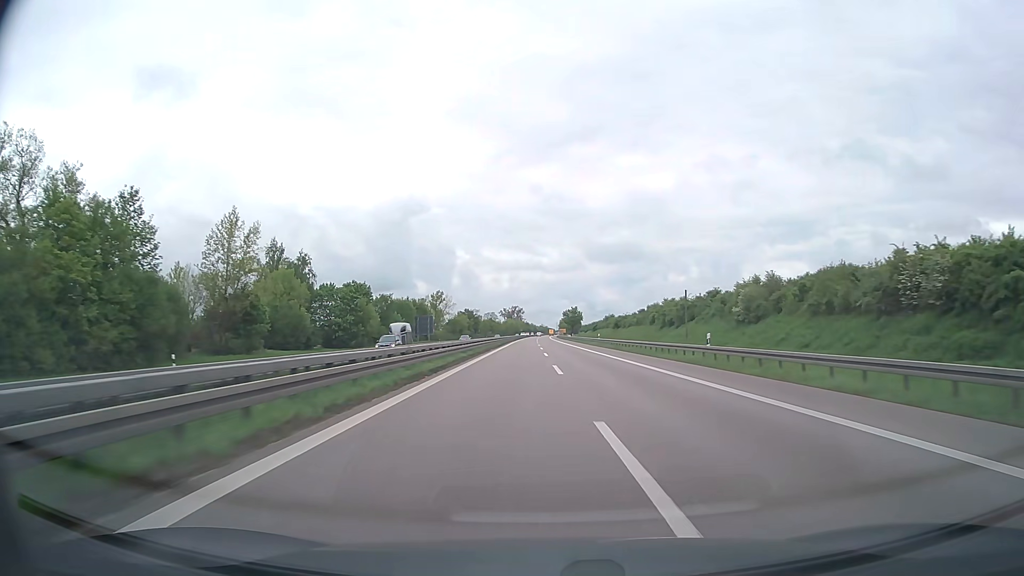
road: trunk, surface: asphalt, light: Day
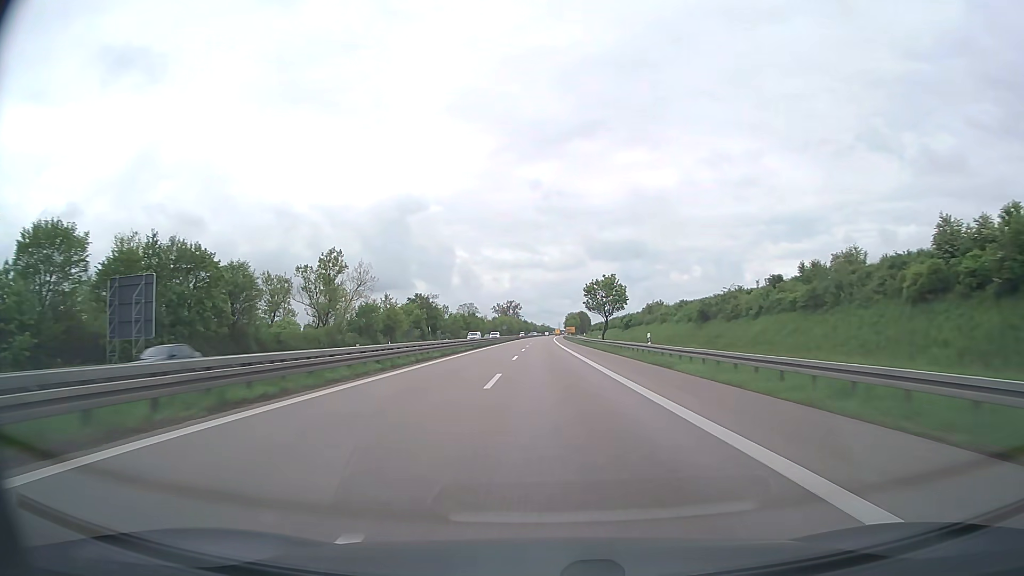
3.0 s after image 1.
(+0.3, +95.6) m; 0°
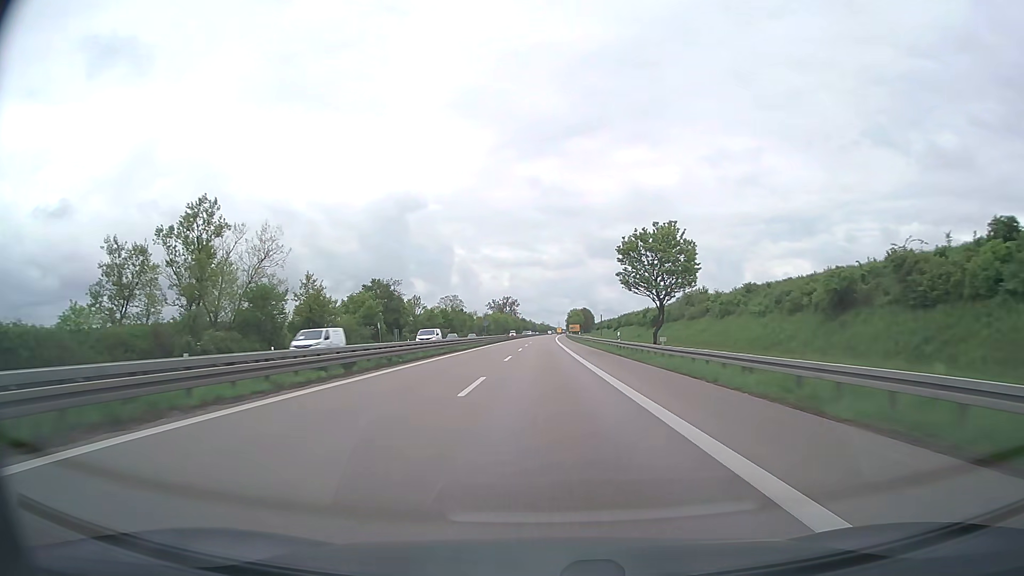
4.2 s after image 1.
(0.0, +38.3) m; 0°
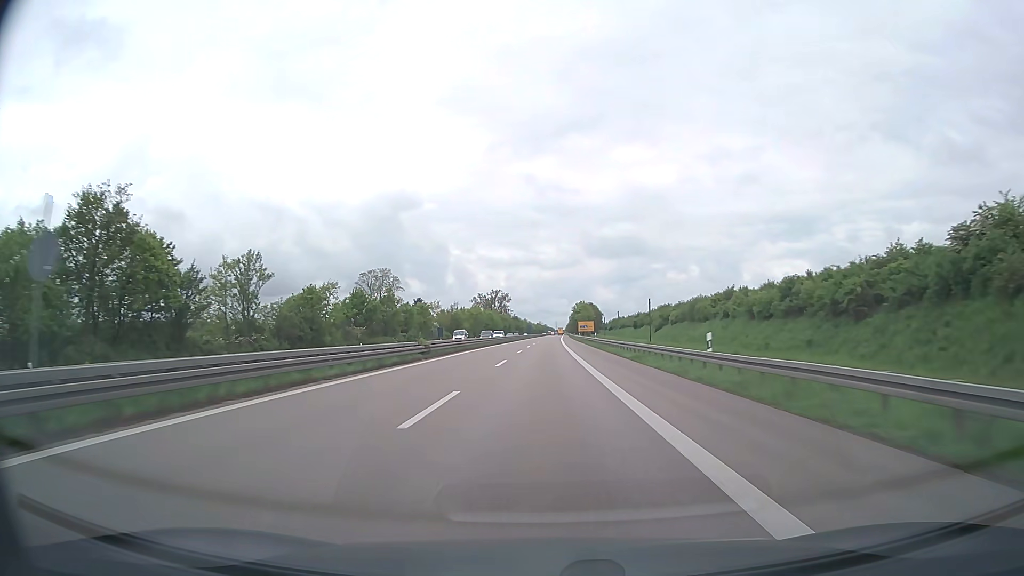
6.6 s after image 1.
(+0.2, +76.6) m; 0°
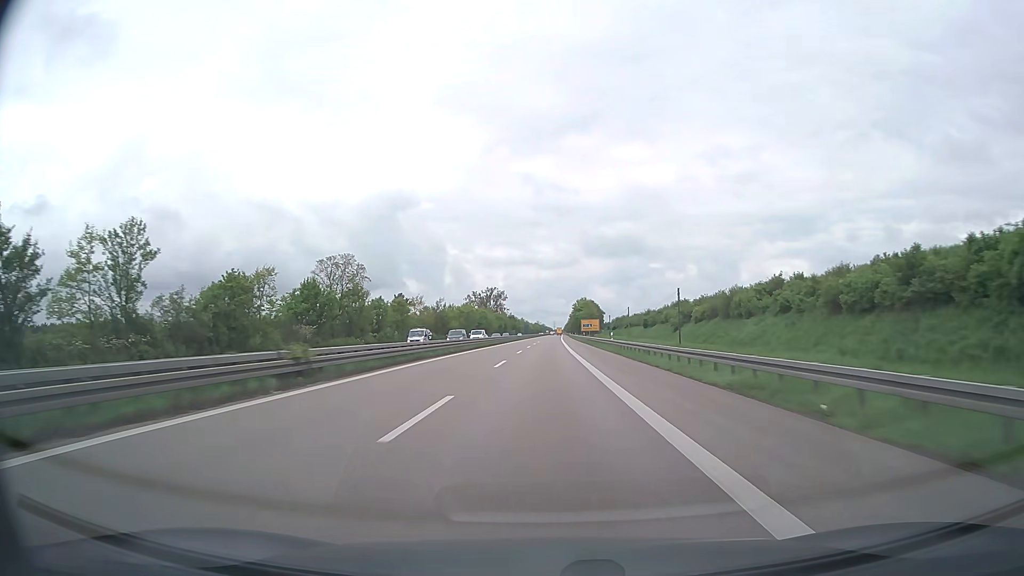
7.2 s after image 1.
(0.0, +19.1) m; 0°
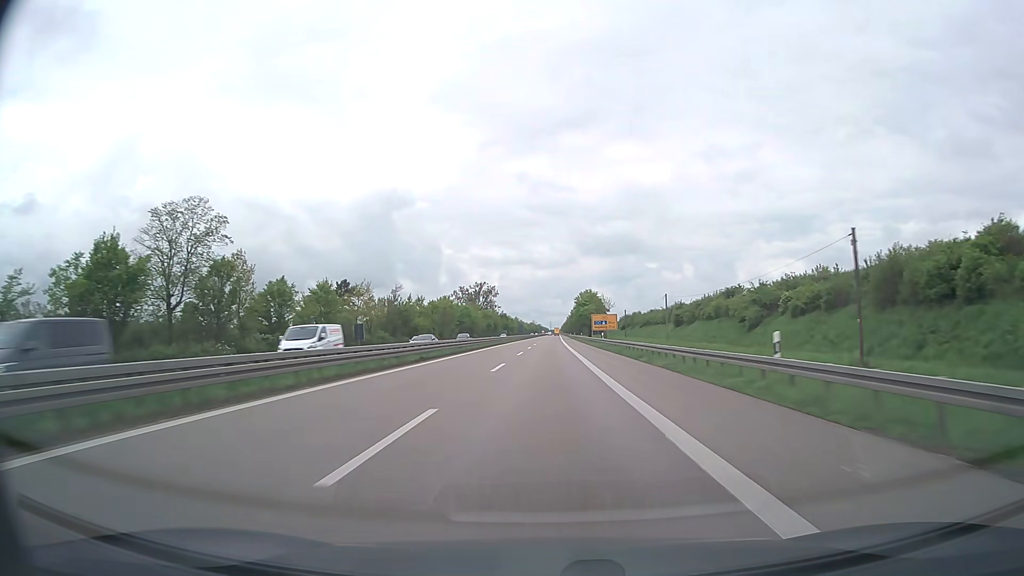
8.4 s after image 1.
(+0.2, +38.4) m; 0°
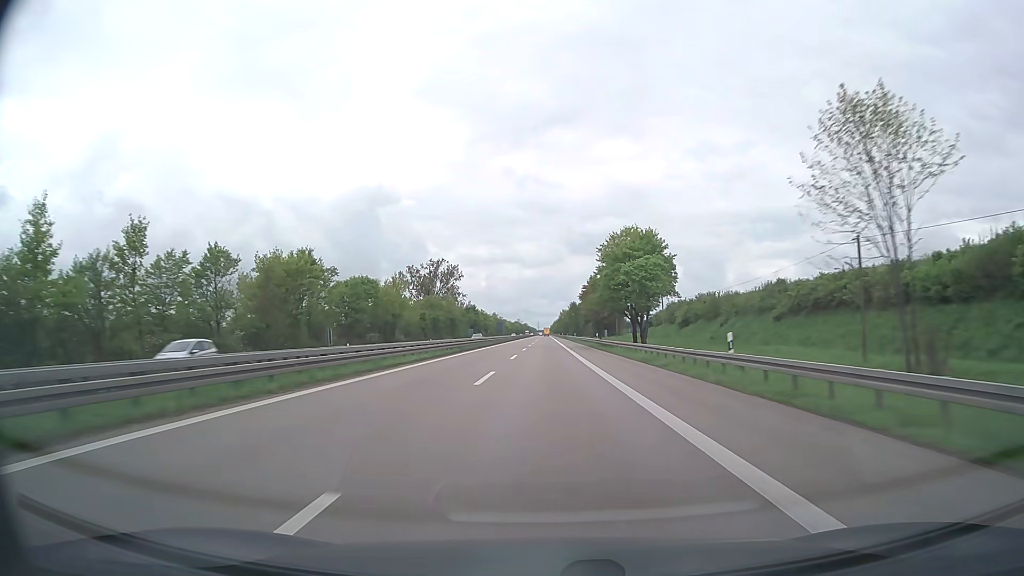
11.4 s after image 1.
(+0.8, +96.2) m; +1°
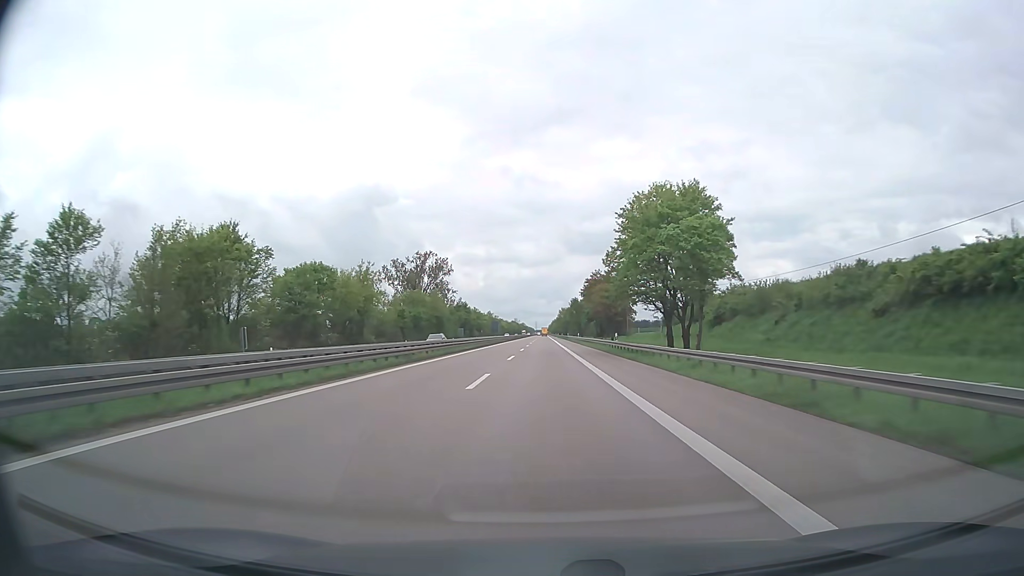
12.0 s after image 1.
(0.0, +19.3) m; 0°
(0, +10) (0, +20) (0, +30) (0, +40) (0, +50) (0, +60) (0, +70) (0, +80) (0, +90) (0, +100) m
